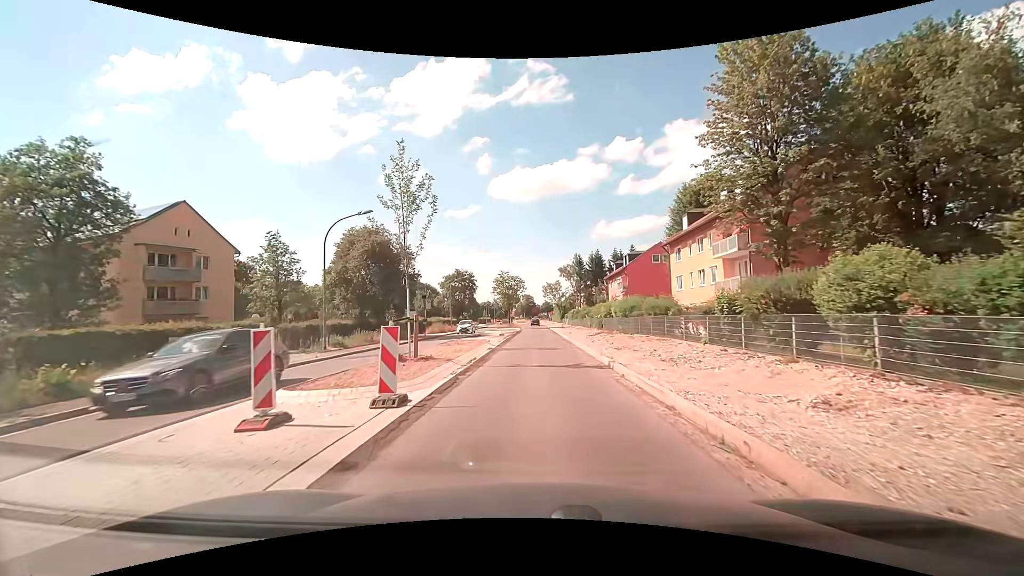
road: secondary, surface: asphalt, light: Day
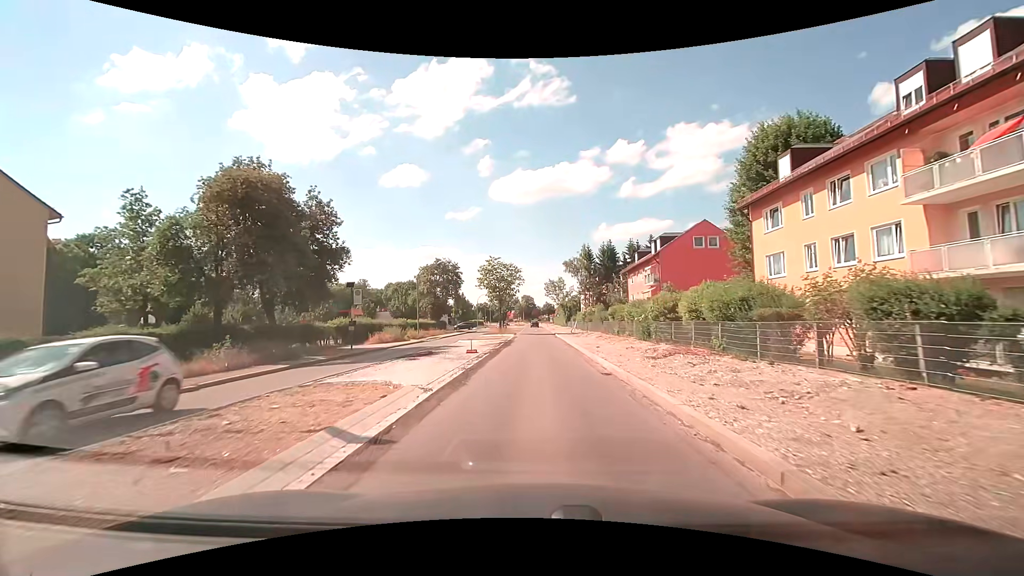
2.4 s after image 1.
(+0.2, +19.1) m; 0°
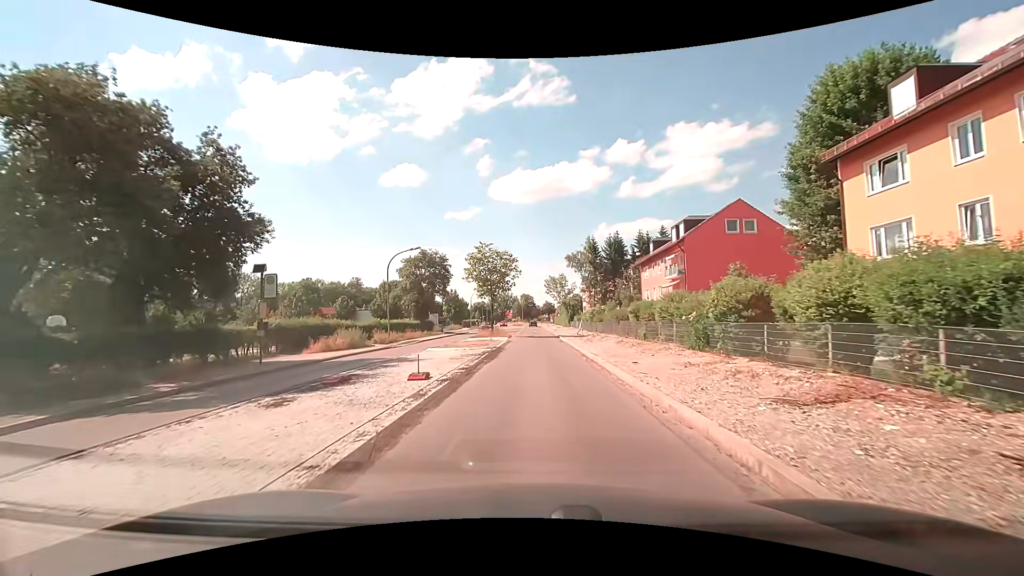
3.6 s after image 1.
(0.0, +9.5) m; +1°
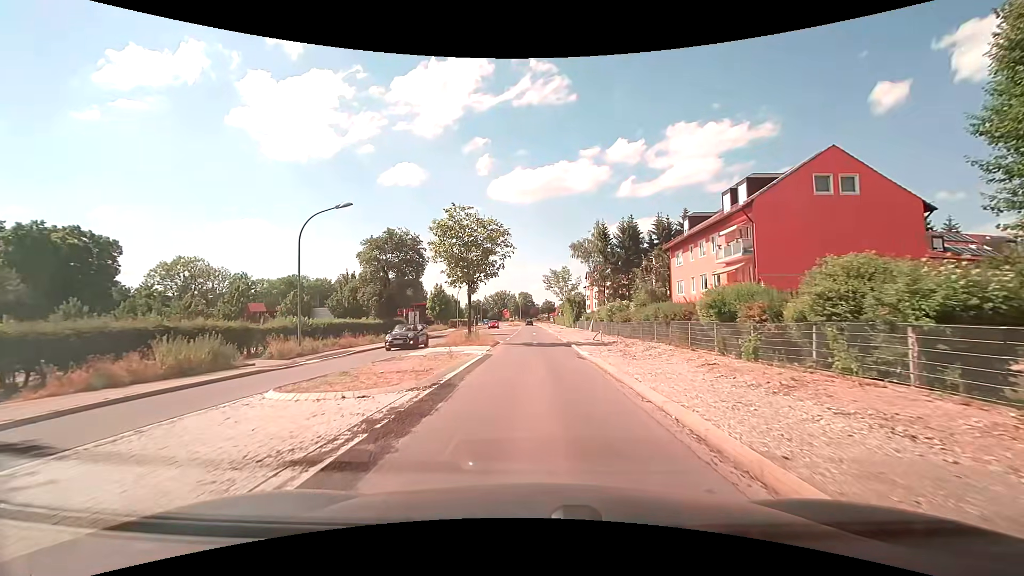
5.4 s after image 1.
(-0.1, +14.6) m; 0°
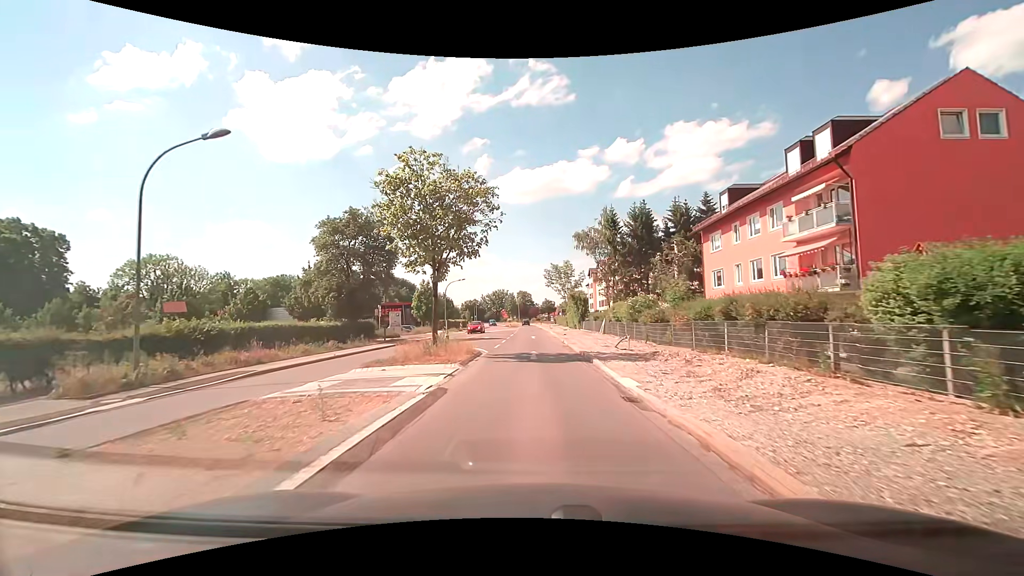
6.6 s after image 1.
(-0.1, +9.9) m; 0°
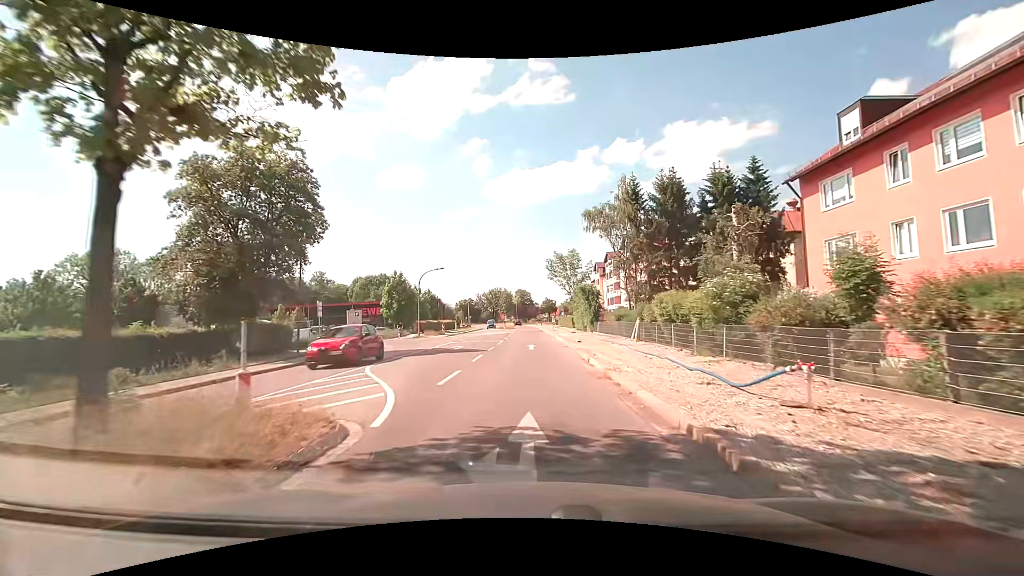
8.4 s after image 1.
(-0.1, +15.1) m; 0°
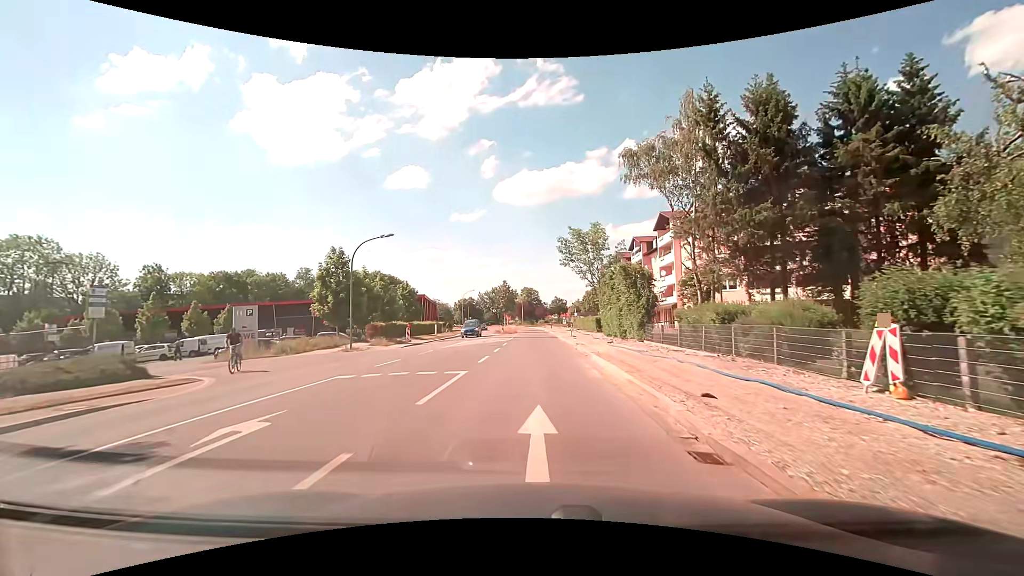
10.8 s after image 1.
(-0.2, +21.0) m; -1°
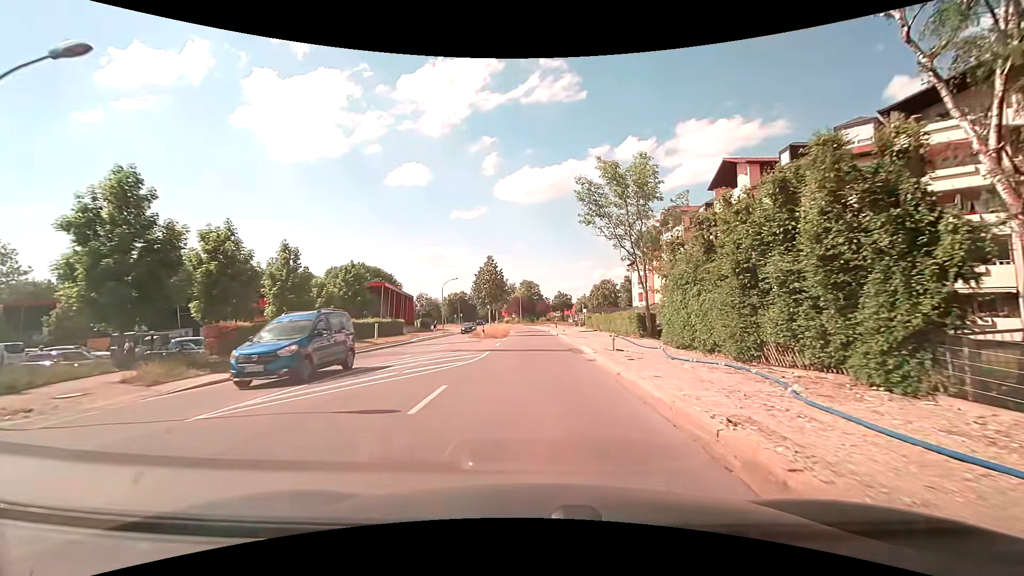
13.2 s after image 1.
(-0.2, +21.8) m; 0°
(0, +10) (0, +20) (0, +30) (0, +40) (0, +50) (-1, +60) (-2, +70) (-3, +80) (-6, +90) (-9, +99) m
